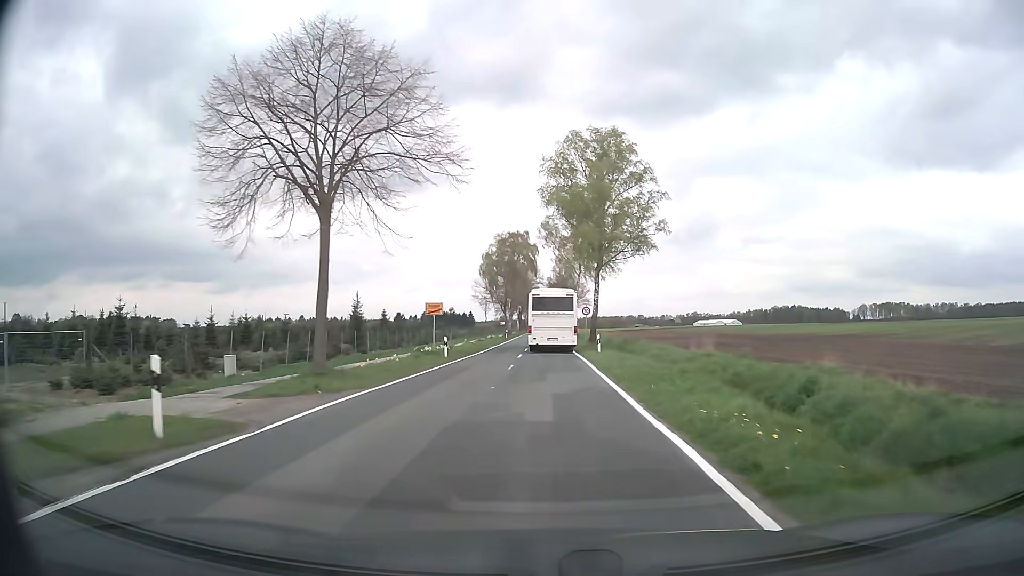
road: secondary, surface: asphalt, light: Day
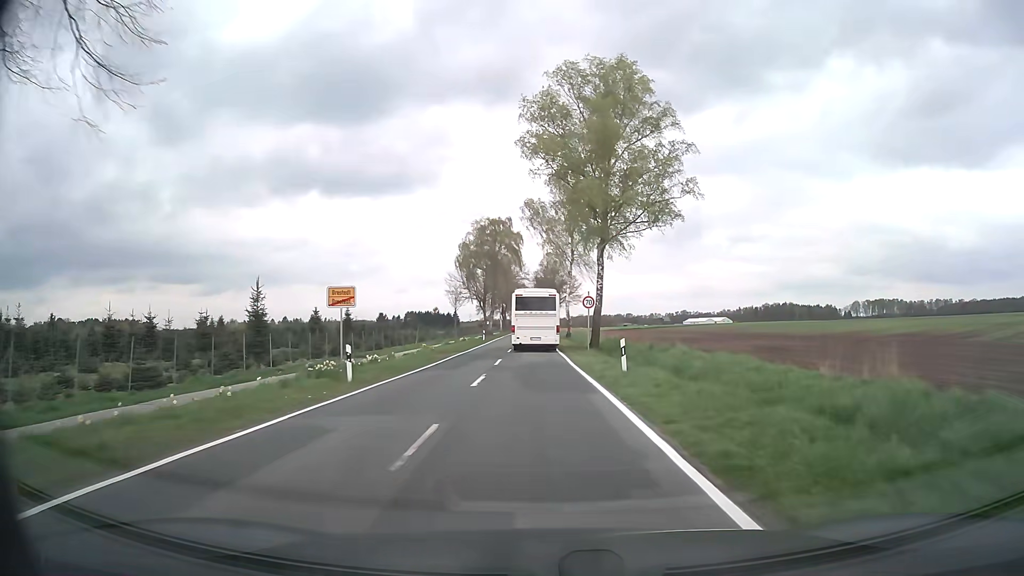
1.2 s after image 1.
(+0.2, +14.9) m; +1°
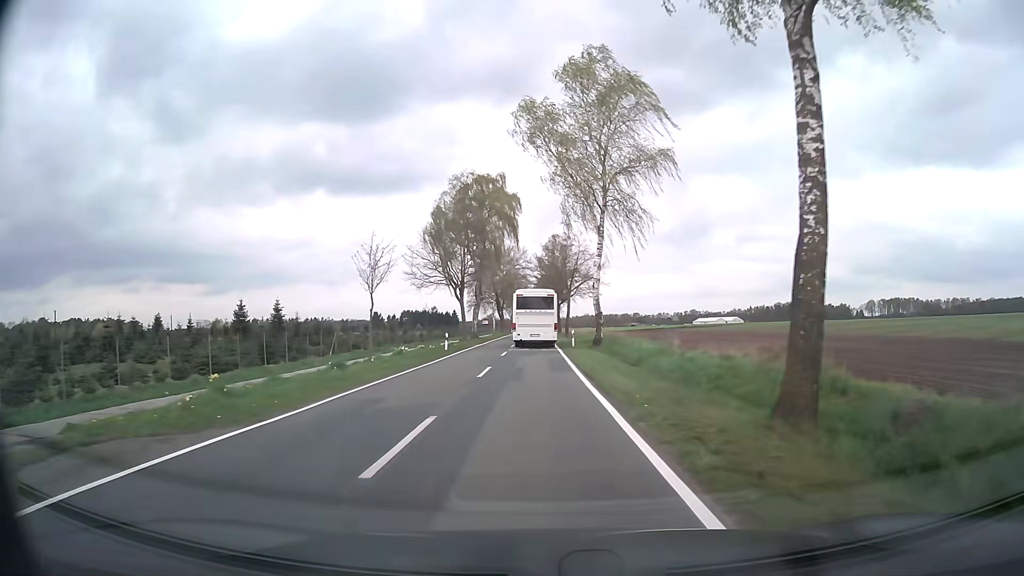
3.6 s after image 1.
(-0.1, +30.4) m; -1°
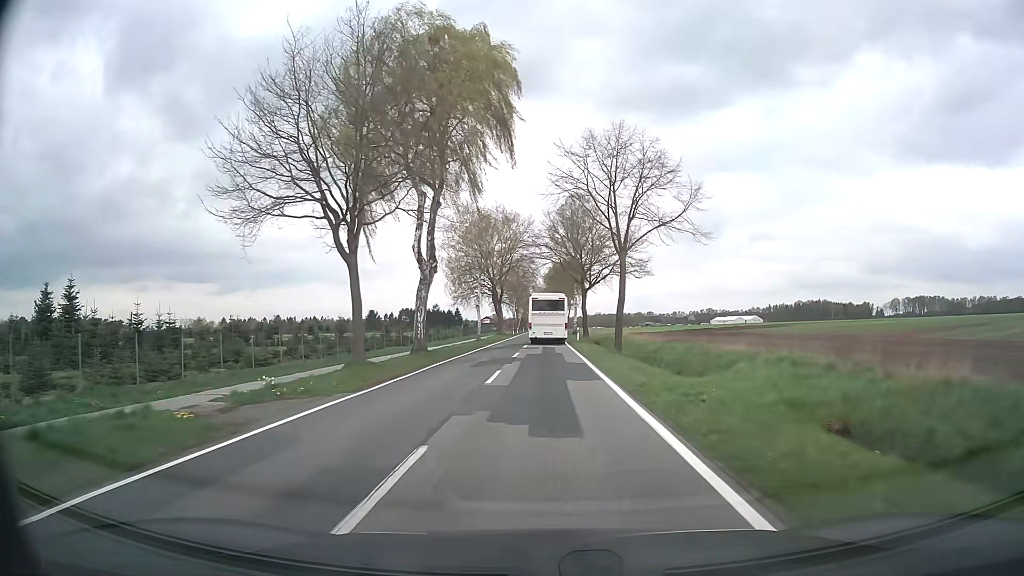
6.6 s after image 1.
(-0.3, +38.5) m; 0°
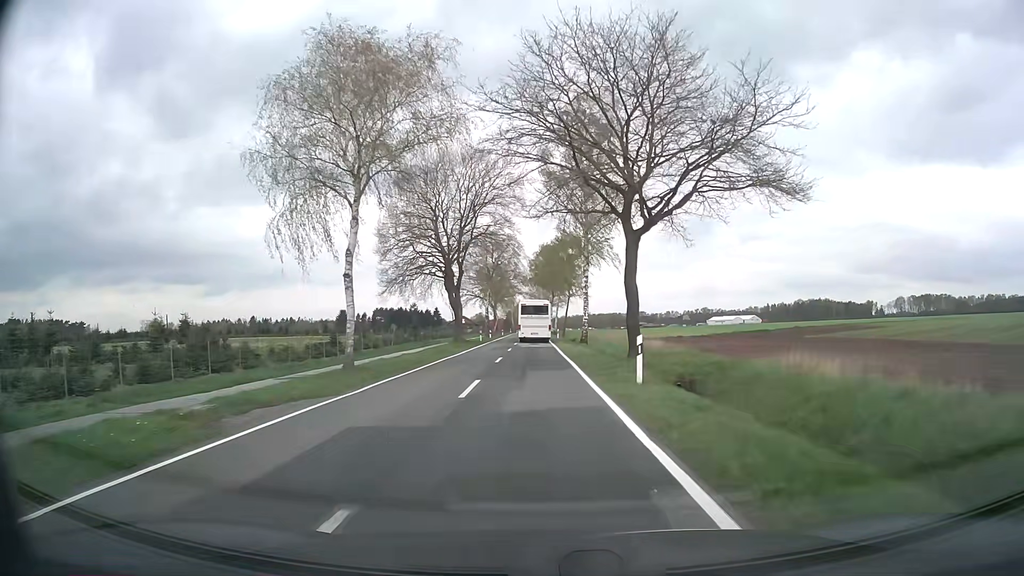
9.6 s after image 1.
(0.0, +38.8) m; +1°
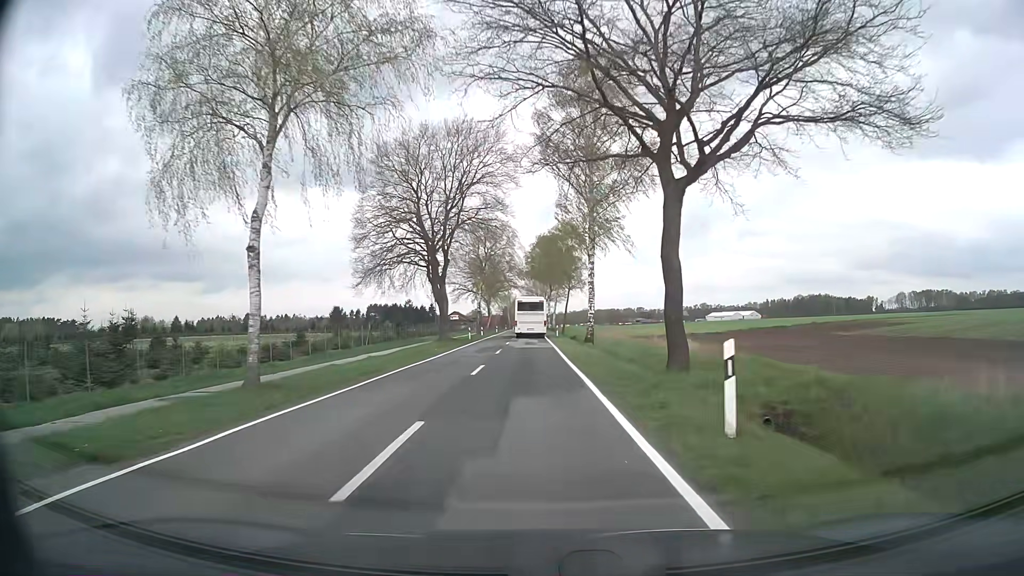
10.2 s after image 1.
(0.0, +7.8) m; 0°
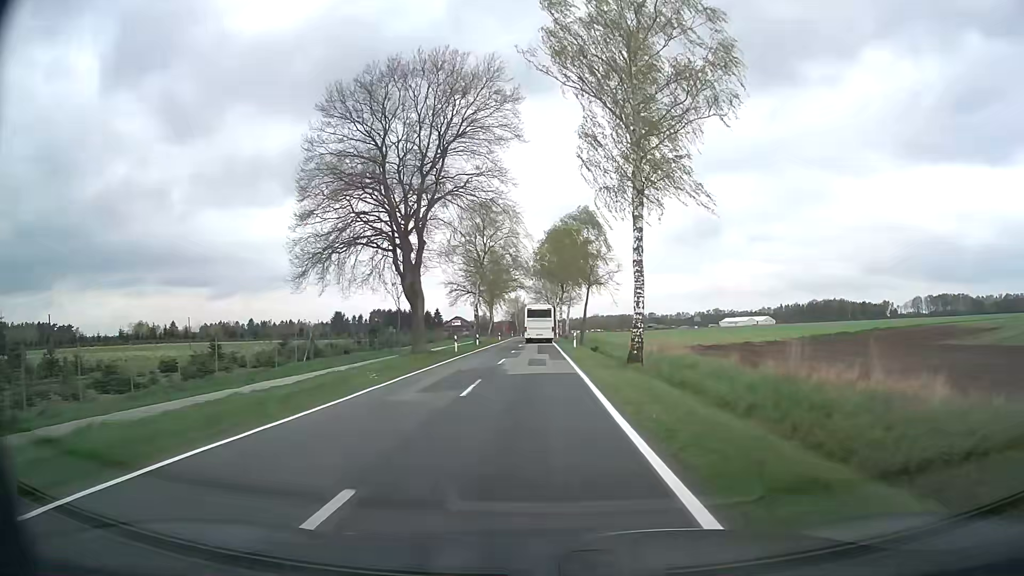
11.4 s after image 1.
(-0.1, +15.6) m; -1°
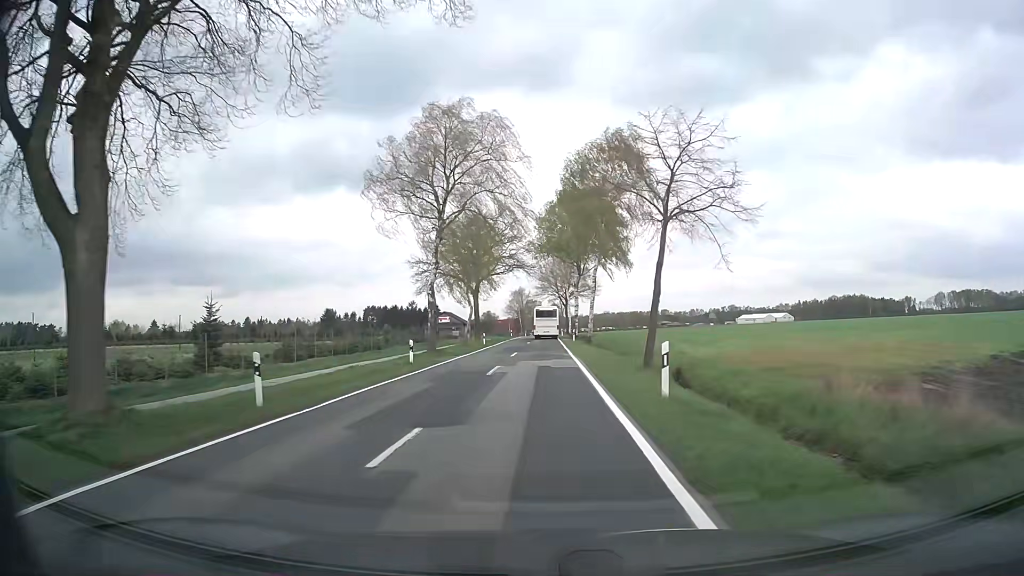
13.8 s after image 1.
(+0.2, +31.2) m; 0°
(0, +10) (0, +20) (0, +30) (0, +40) (0, +50) (0, +60) (0, +70) (0, +80) (0, +90) (0, +100) m
